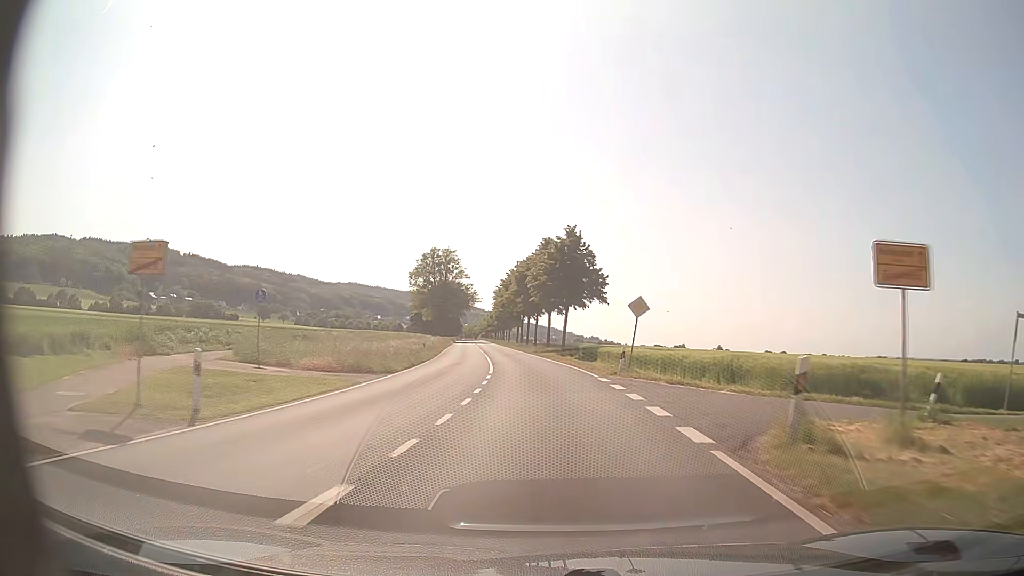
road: primary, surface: asphalt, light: Day
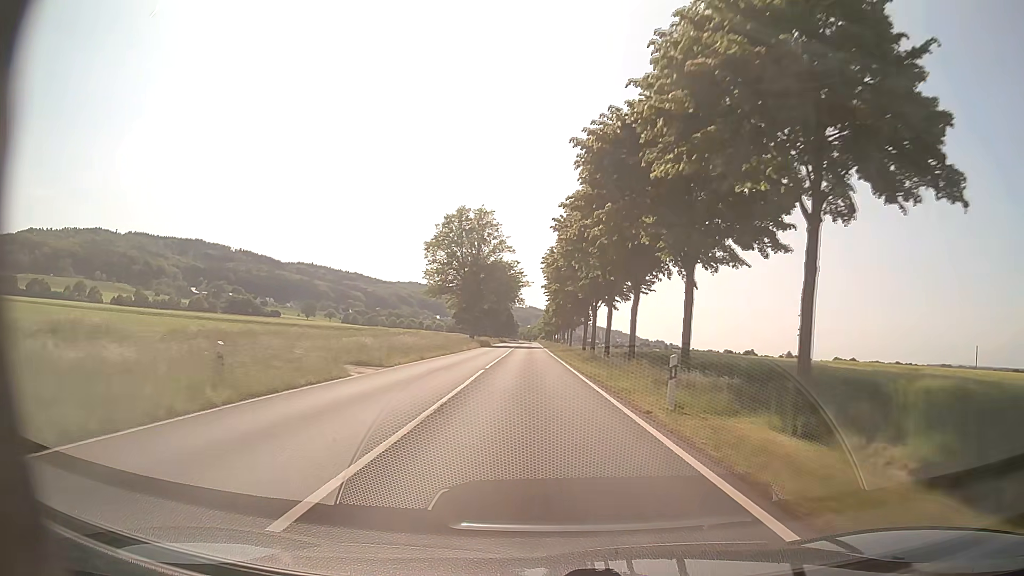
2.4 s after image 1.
(-1.8, +47.8) m; -5°
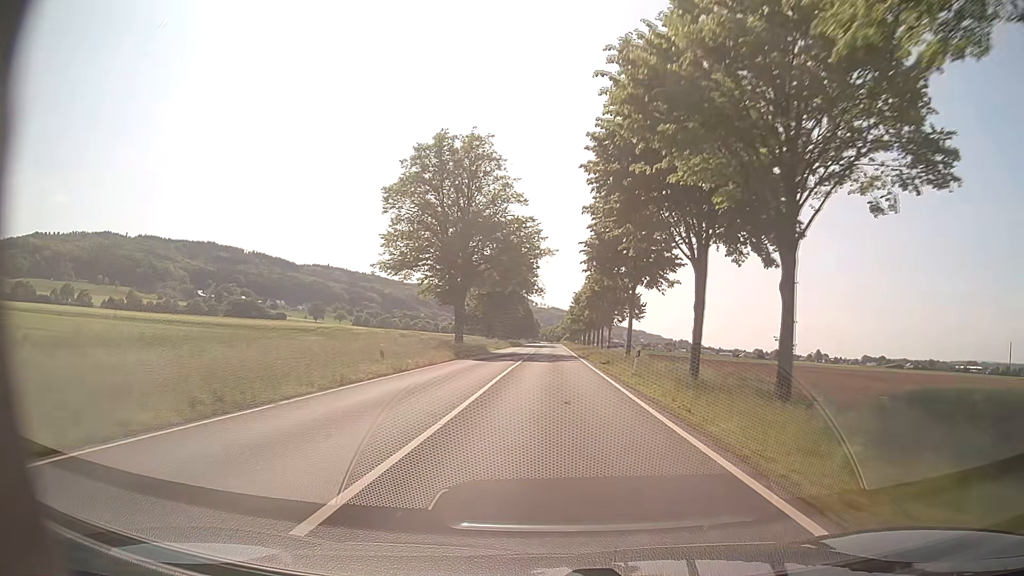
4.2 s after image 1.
(-1.0, +38.9) m; -2°
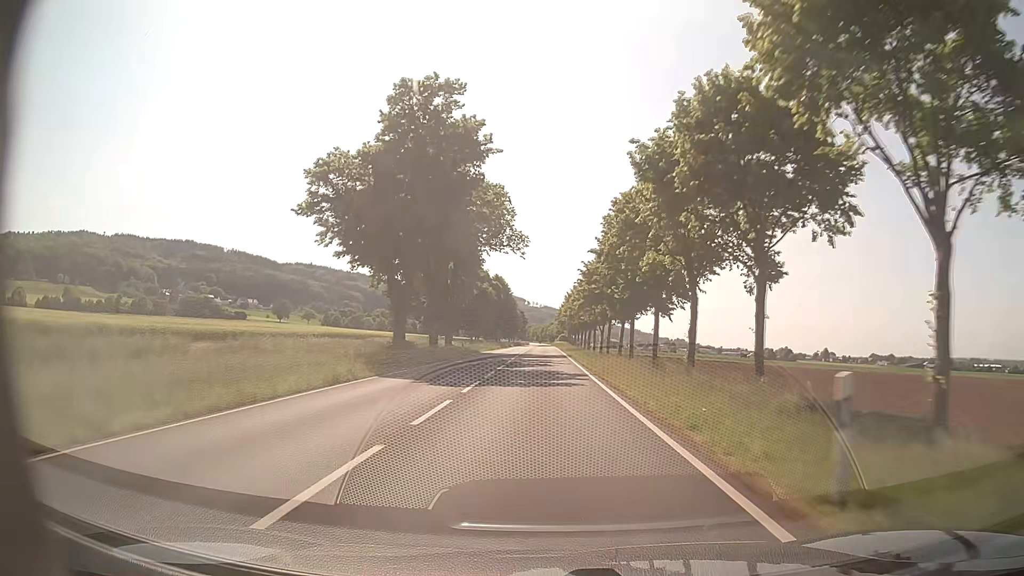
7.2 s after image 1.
(+0.7, +69.6) m; 0°
(0, +10) (0, +20) (0, +30) (0, +40) (0, +50) (0, +60) (0, +70) (0, +80) (0, +90) (0, +100) m
